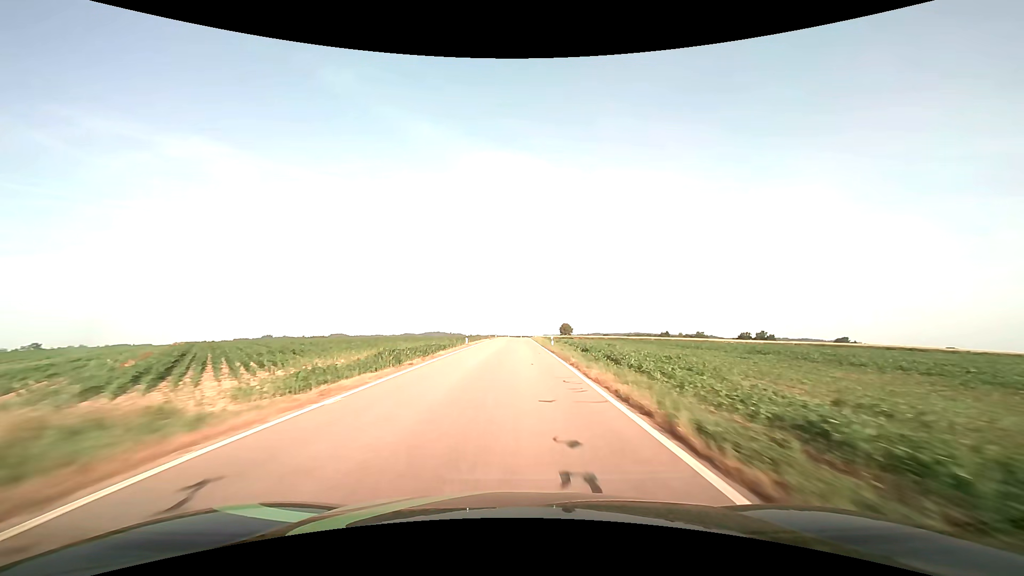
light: Day
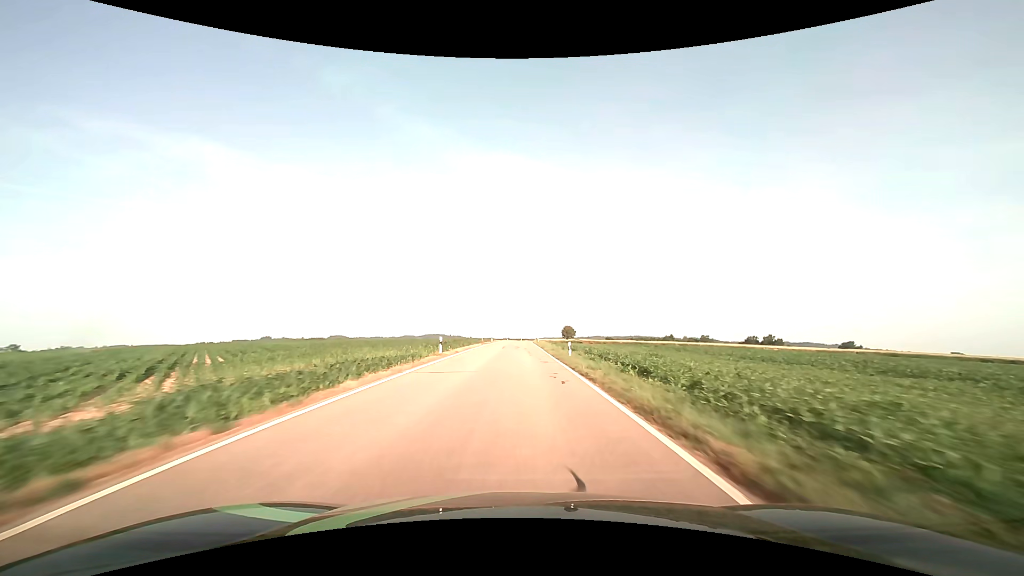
(0.0, +14.7) m; 0°
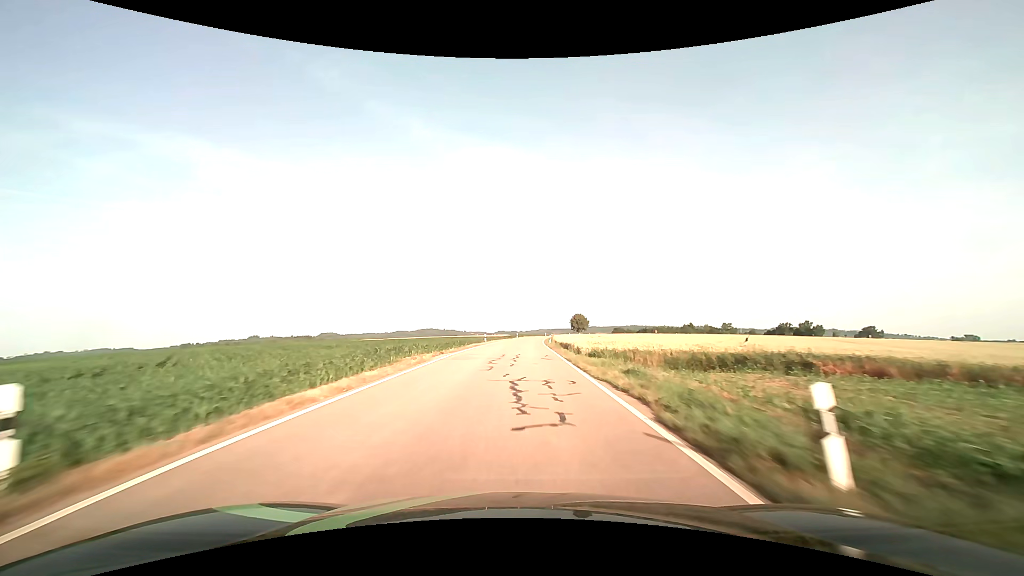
(+0.3, +74.3) m; +1°
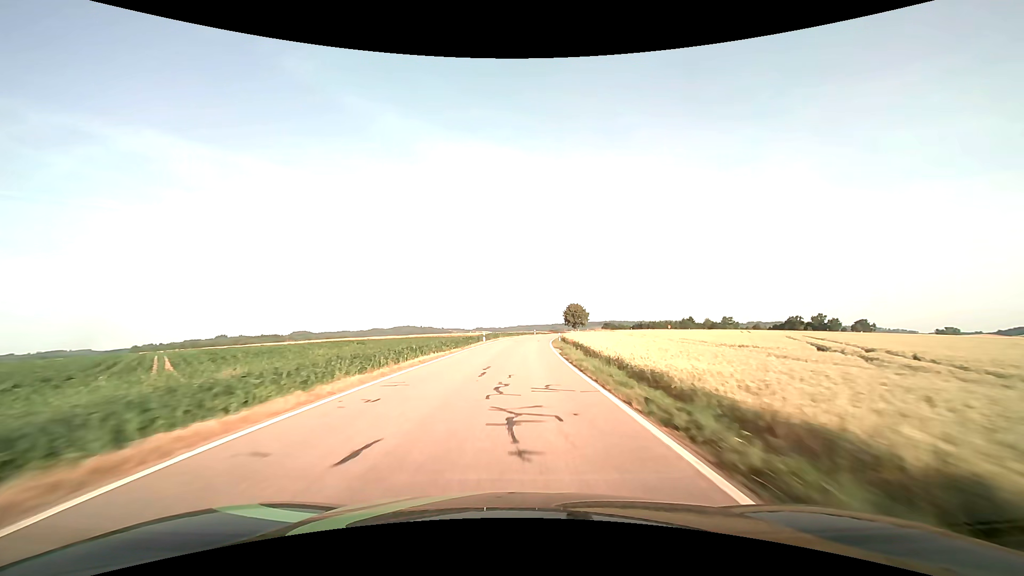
(+0.9, +56.5) m; +2°
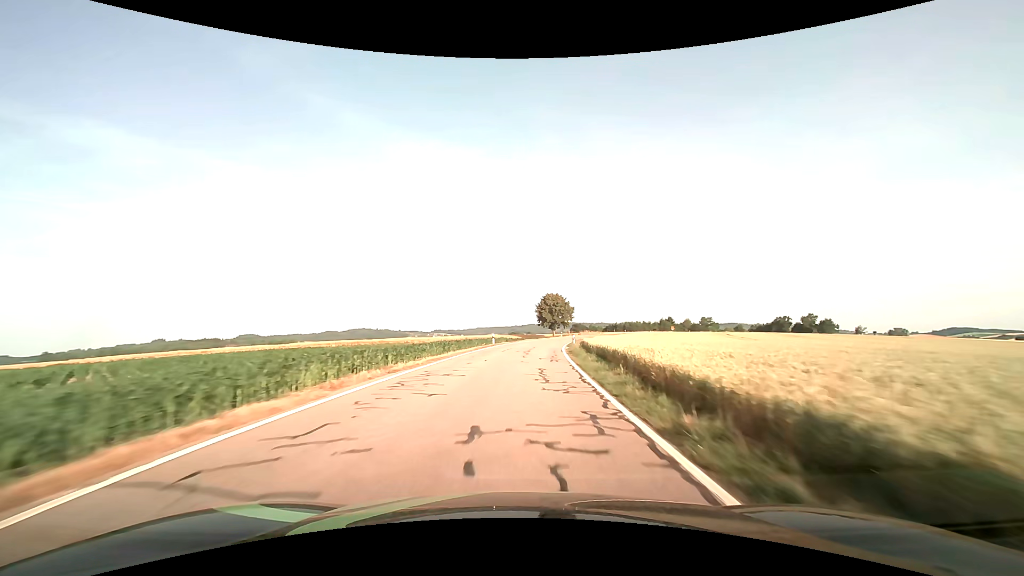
(+1.9, +53.7) m; +5°
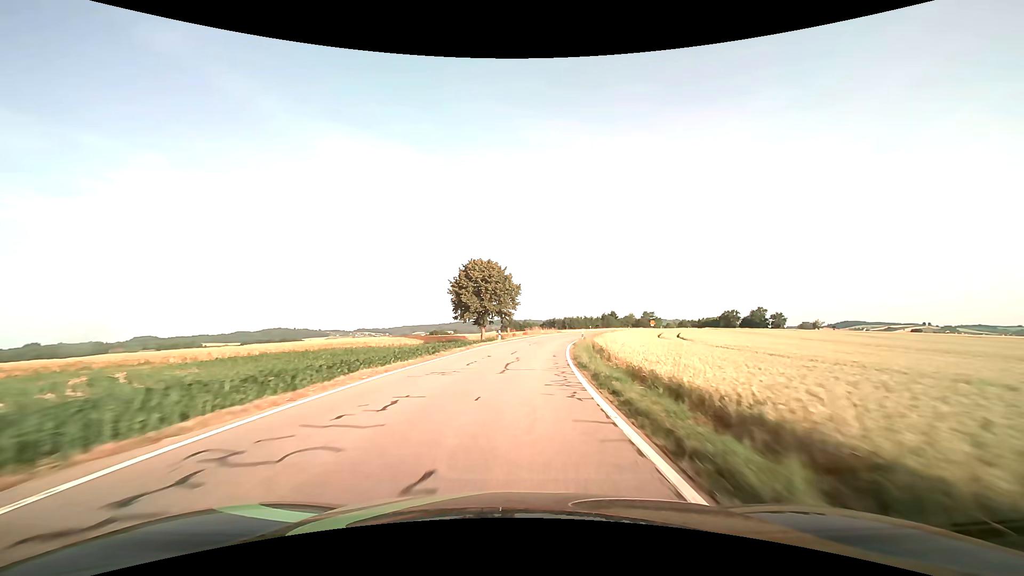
(+3.4, +50.7) m; +8°
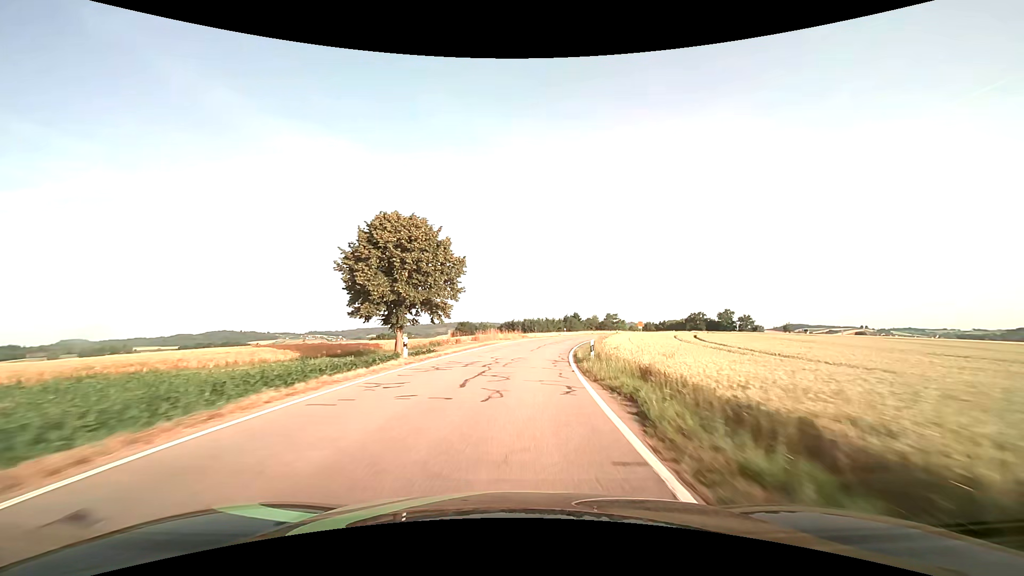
(+1.0, +24.5) m; +4°
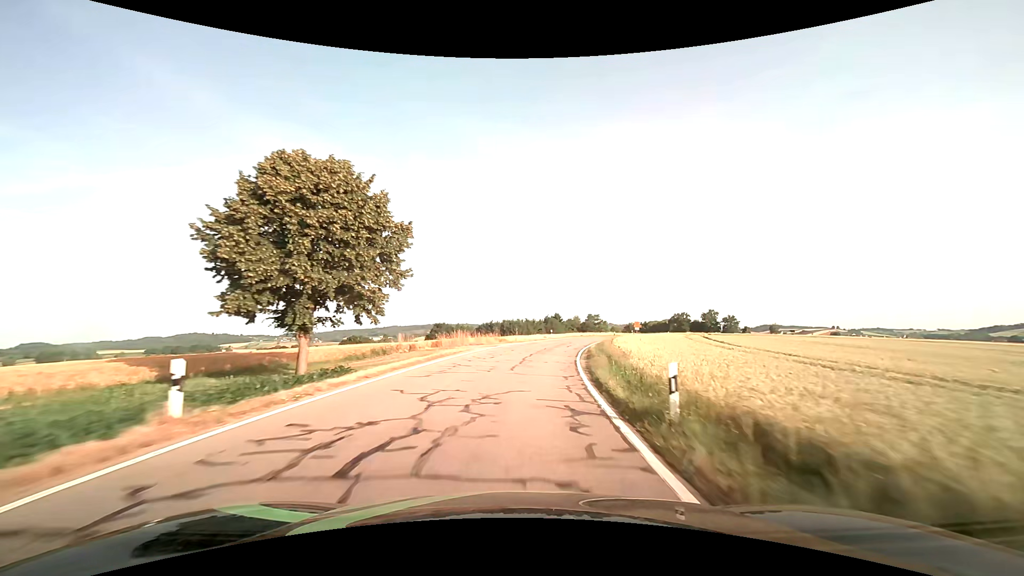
(+0.3, +12.1) m; +3°
(0, +10) (+1, +20) (+2, +30) (+4, +40) (+6, +49) (+9, +59) (+12, +68) (+16, +78) (+20, +87) (+24, +96) m
